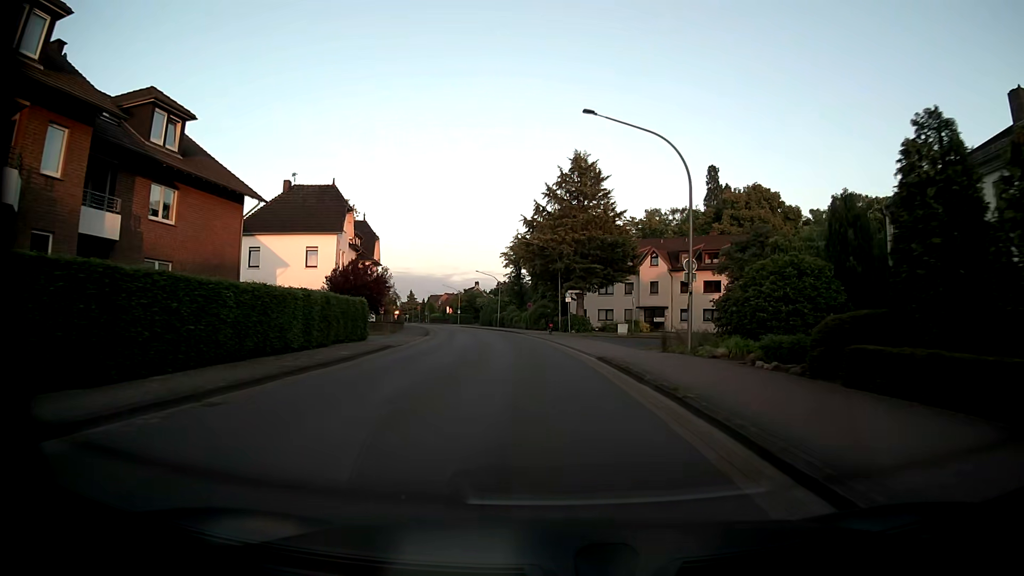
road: tertiary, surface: asphalt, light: Day
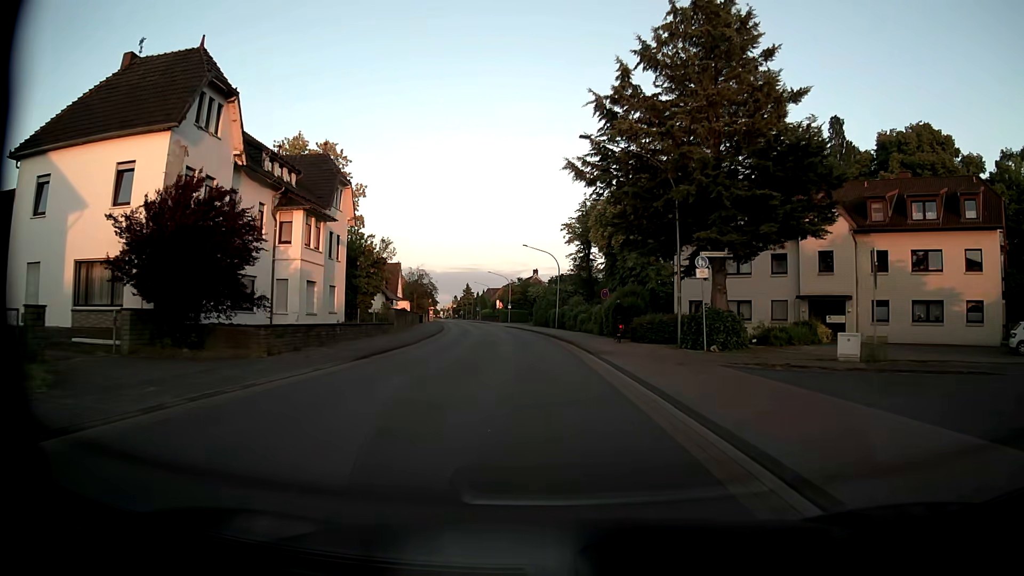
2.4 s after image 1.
(-1.5, +31.6) m; -6°
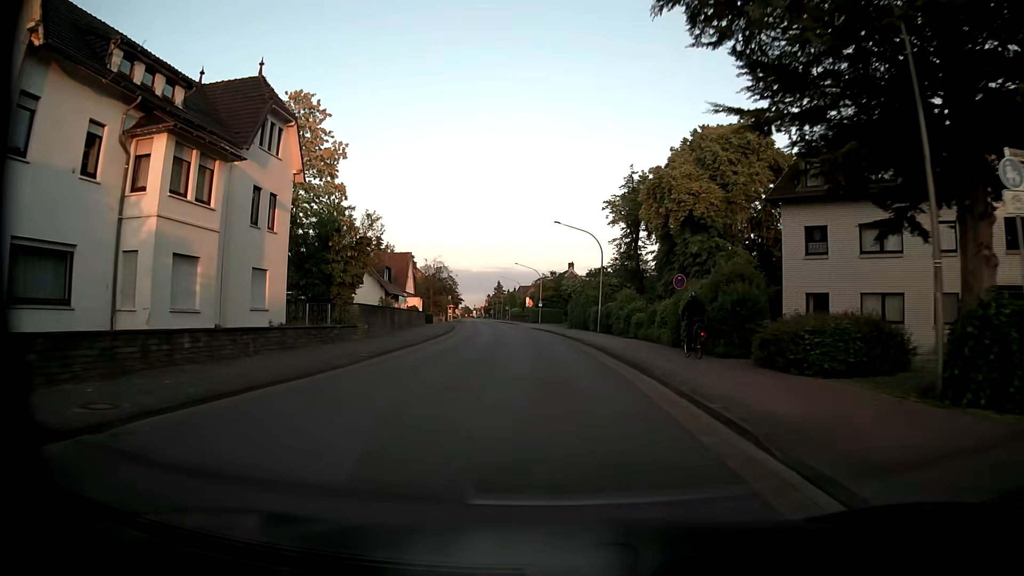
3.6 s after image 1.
(-0.4, +15.9) m; -3°
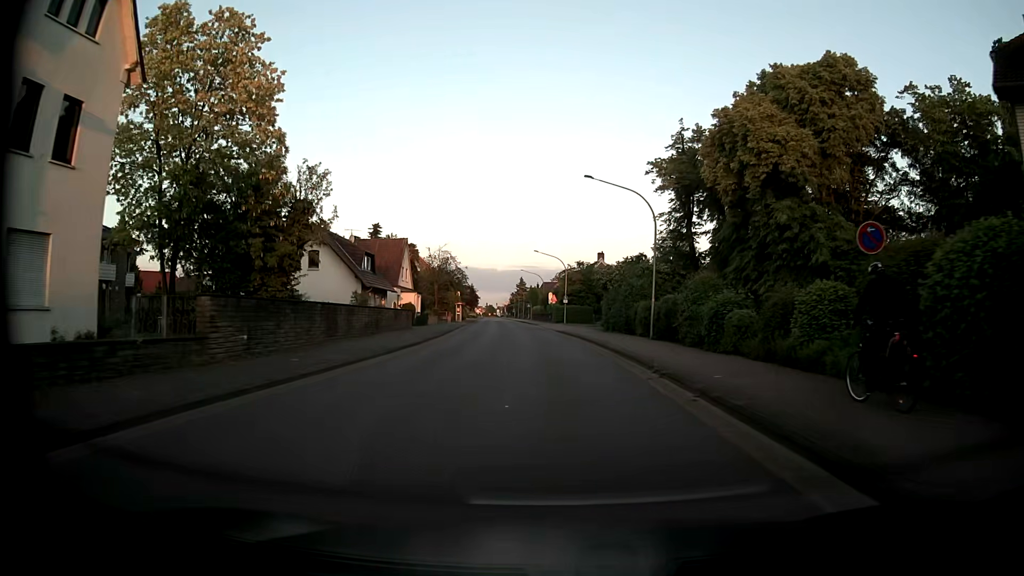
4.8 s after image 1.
(-0.3, +15.9) m; -2°
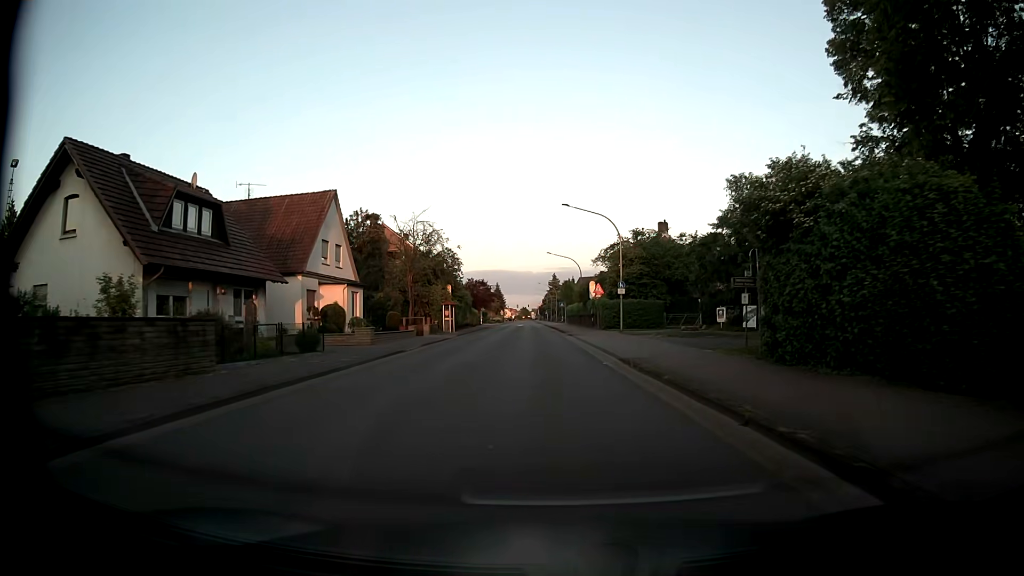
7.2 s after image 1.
(-0.6, +31.9) m; -3°
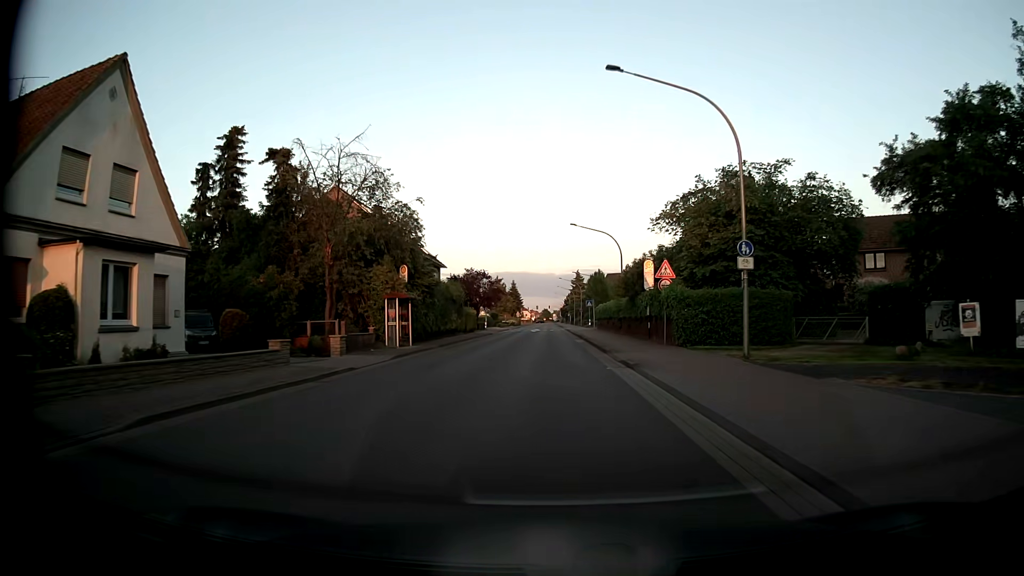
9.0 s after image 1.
(-0.5, +23.9) m; -2°
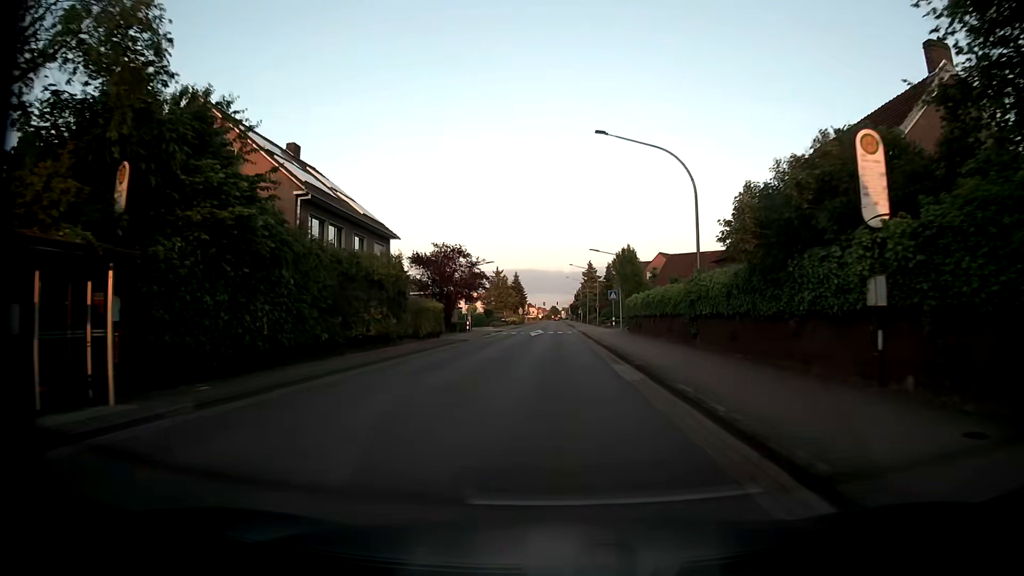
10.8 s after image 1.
(-0.3, +23.9) m; -1°
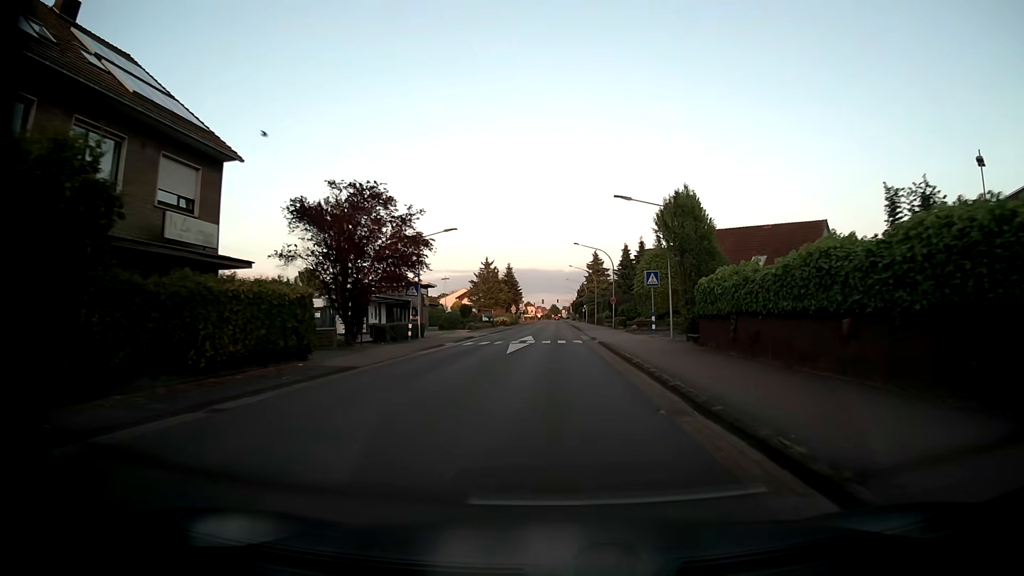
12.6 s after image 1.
(0.0, +23.9) m; 0°
(0, +10) (0, +20) (0, +30) (0, +40) (0, +50) (0, +60) (0, +70) (0, +80) (0, +90) (0, +100) m
